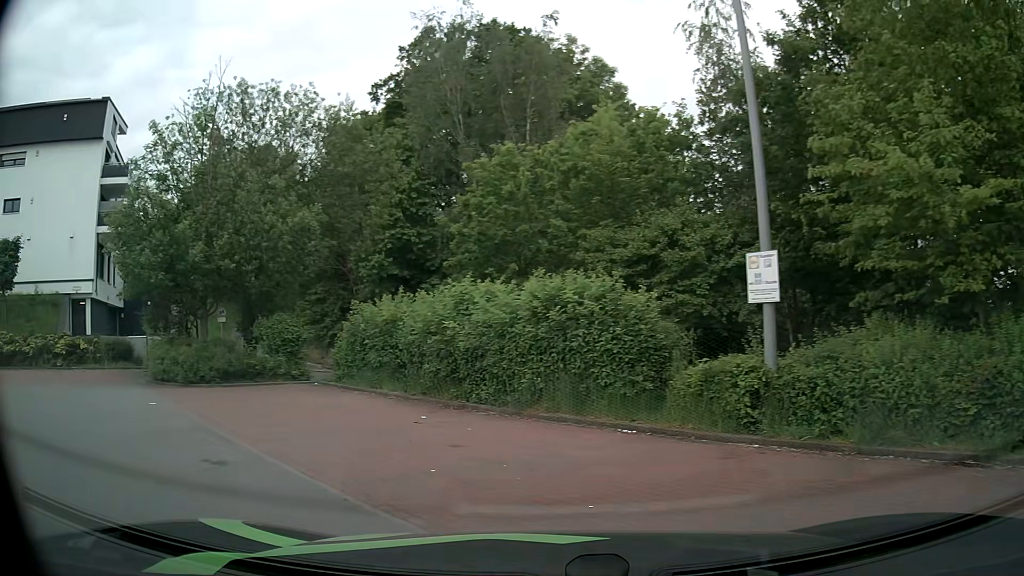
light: Day
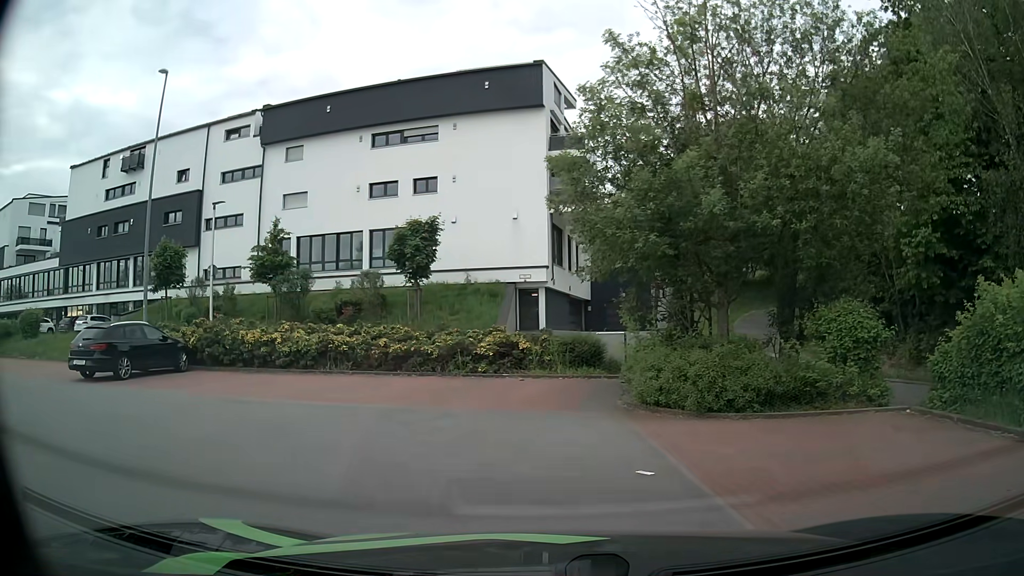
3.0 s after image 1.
(-2.9, +6.2) m; -41°
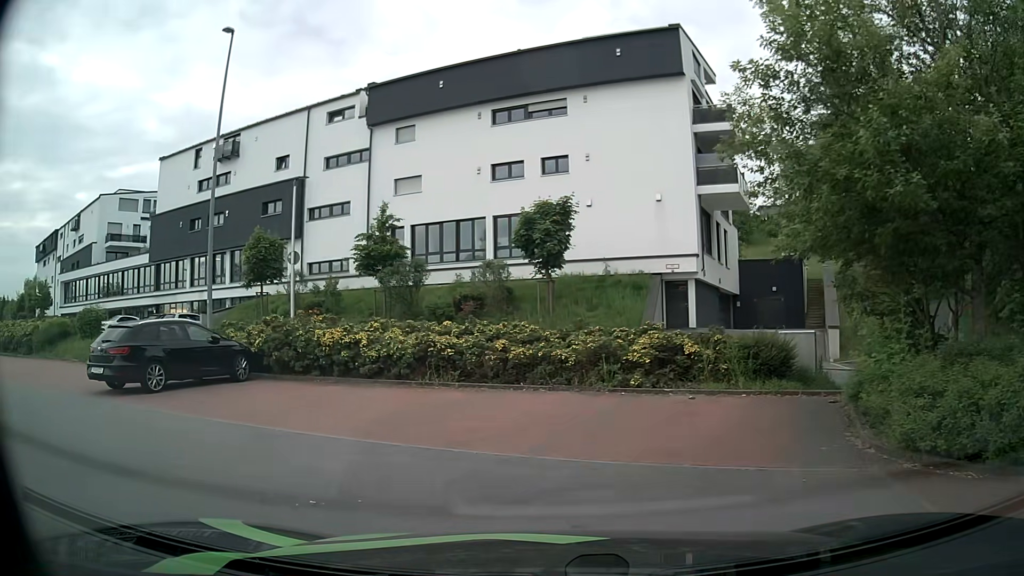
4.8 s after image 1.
(-0.4, +4.4) m; -11°
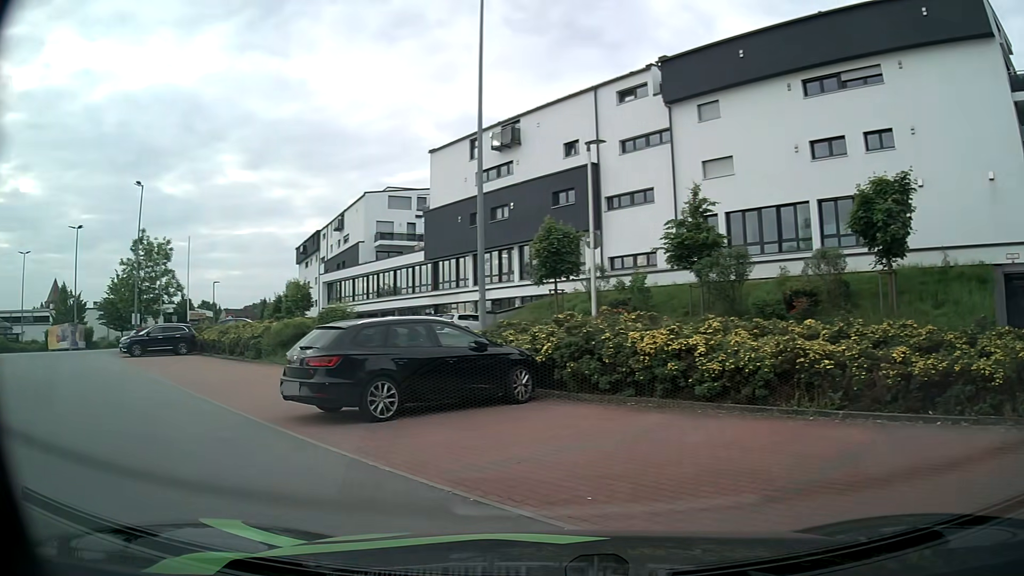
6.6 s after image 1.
(-0.9, +4.4) m; -27°
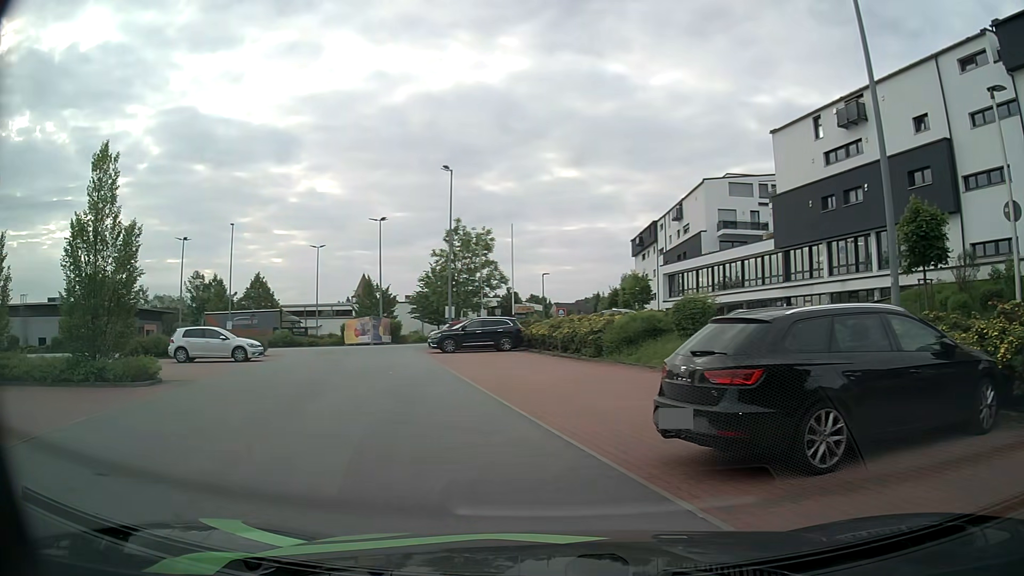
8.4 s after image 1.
(-0.9, +3.7) m; -27°
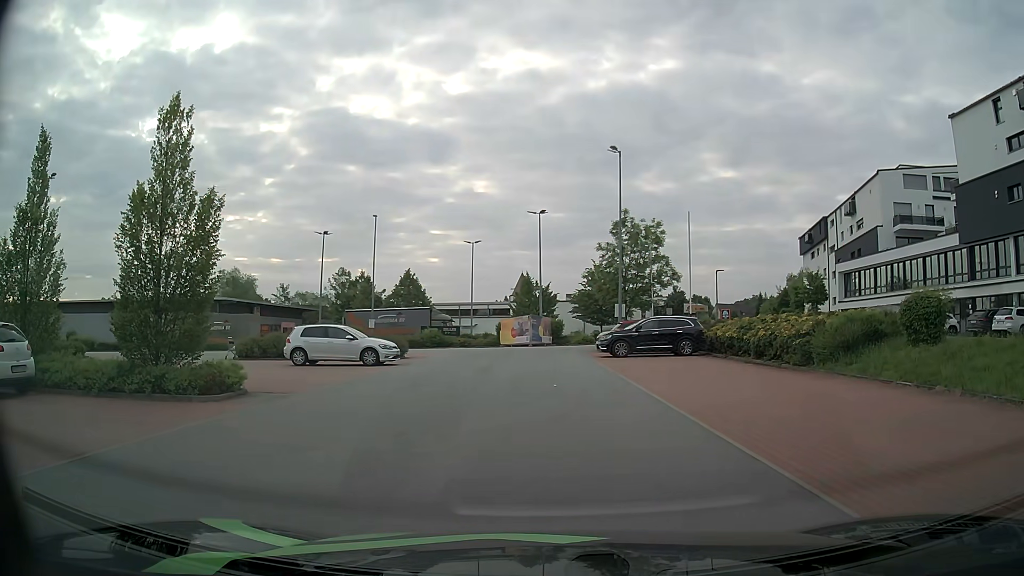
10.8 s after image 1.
(-0.7, +4.3) m; -14°
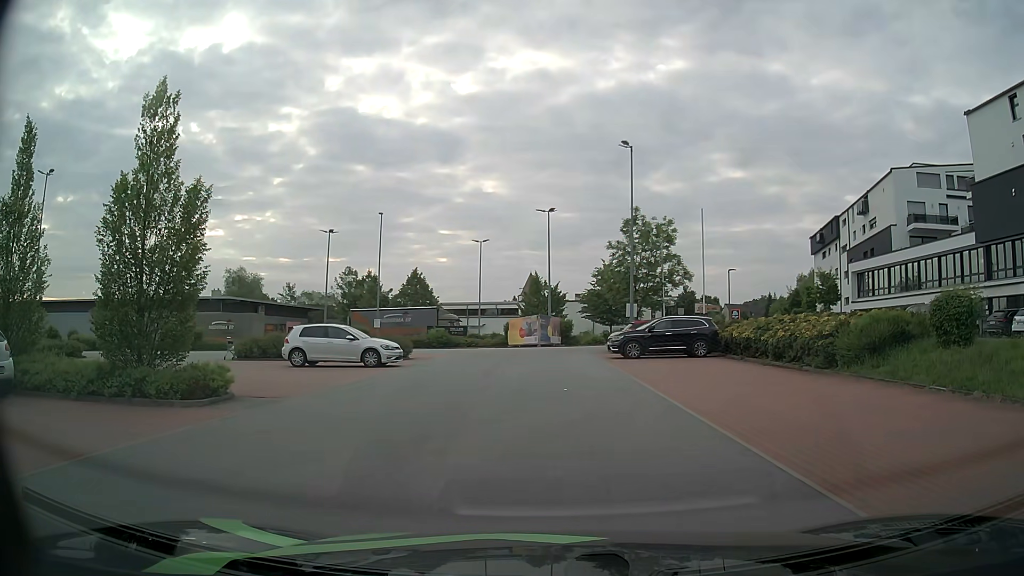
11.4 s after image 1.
(0.0, +1.0) m; 0°
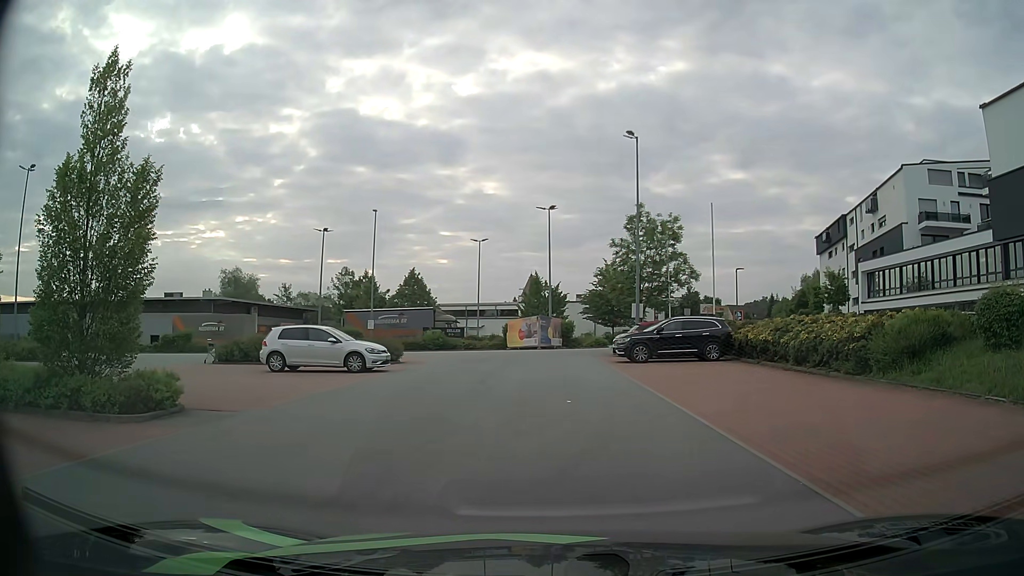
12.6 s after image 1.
(0.0, +2.0) m; 0°
